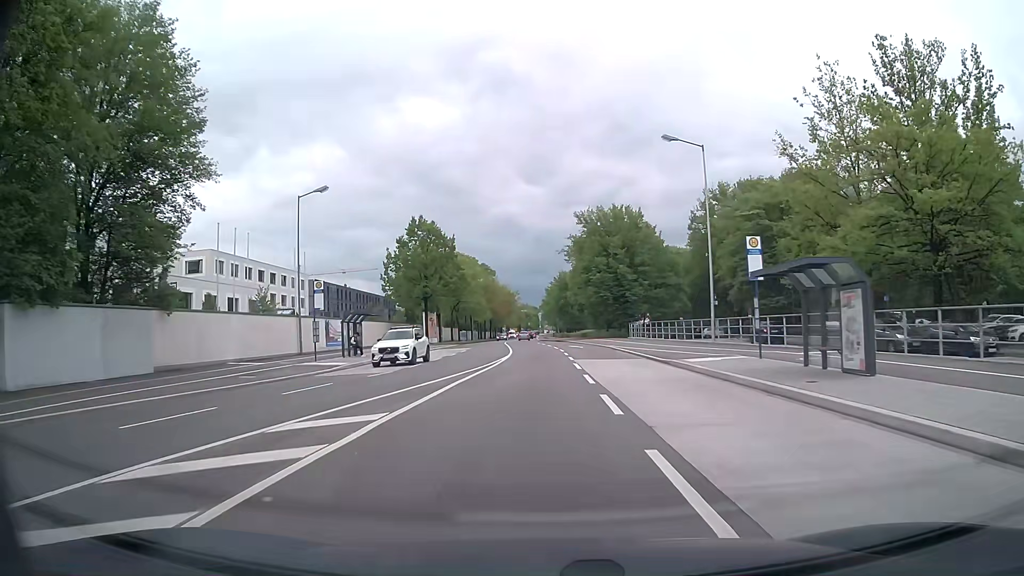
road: secondary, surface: asphalt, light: Day
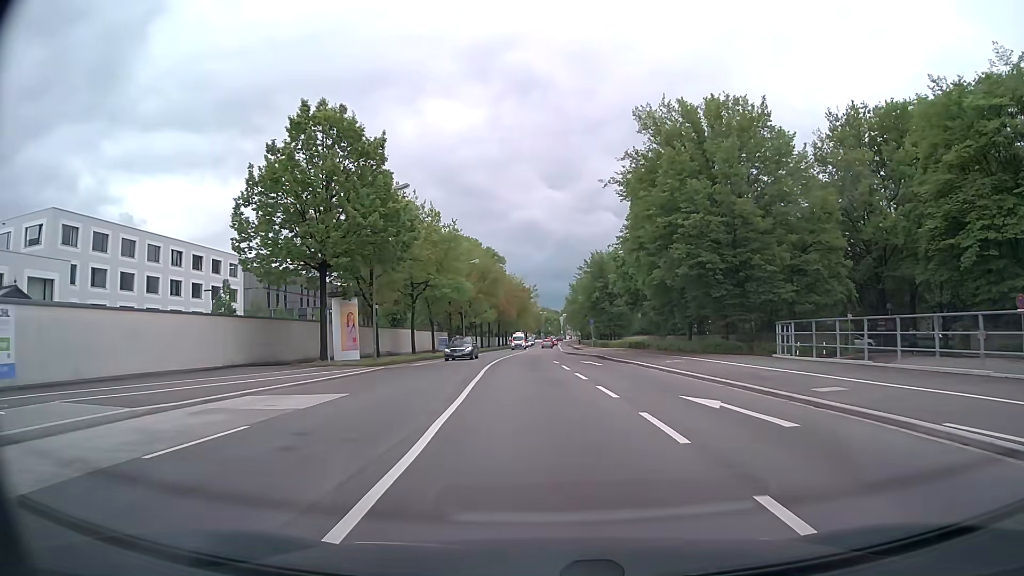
(-0.5, +38.3) m; -2°
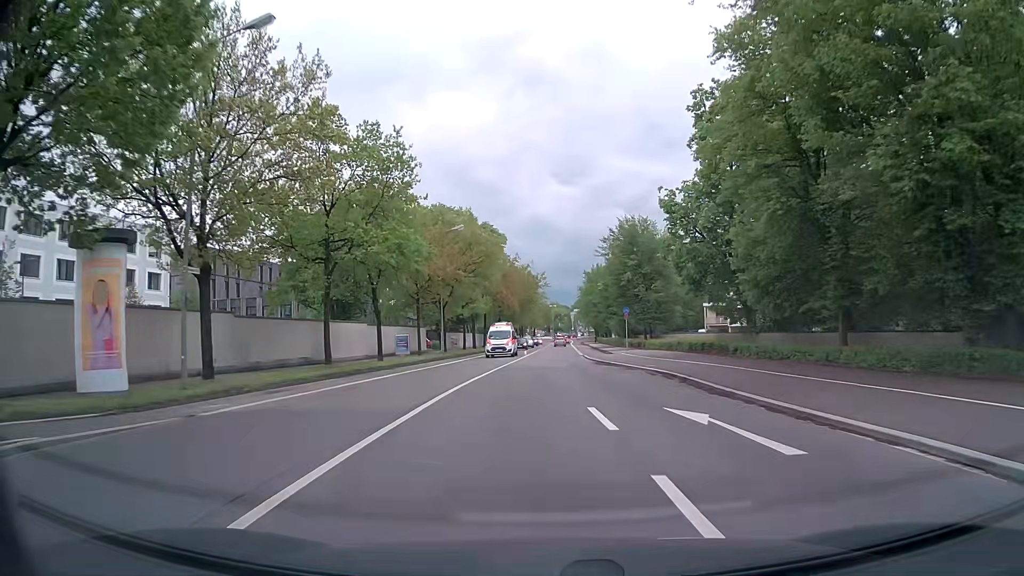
(-0.1, +23.0) m; -1°
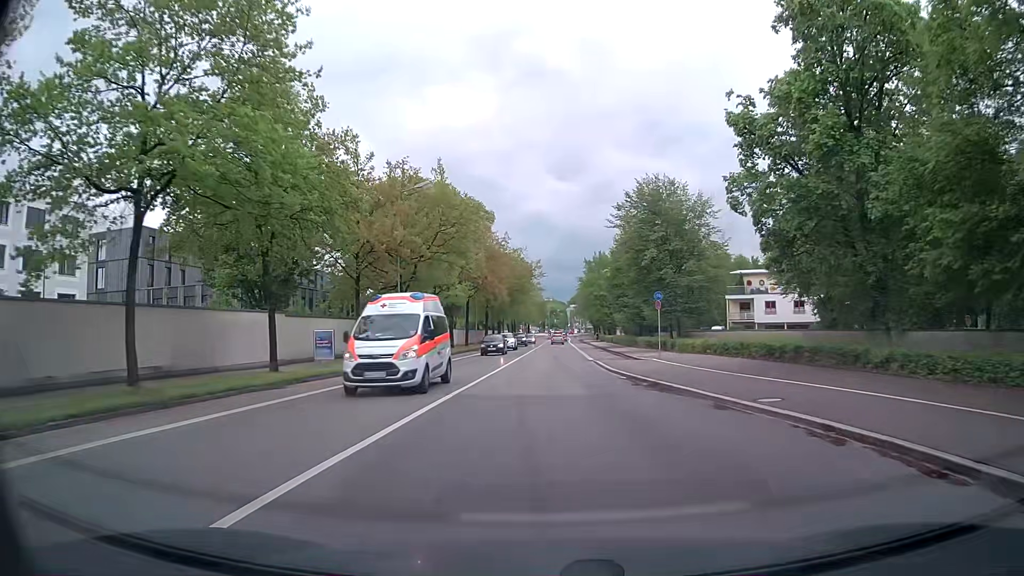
(0.0, +15.2) m; +1°
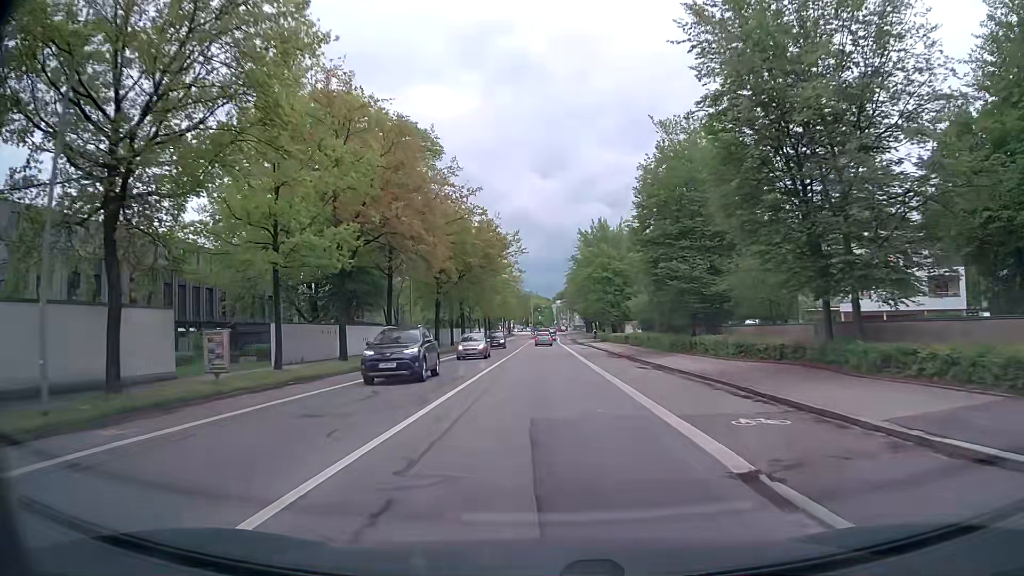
(+0.1, +30.2) m; +1°
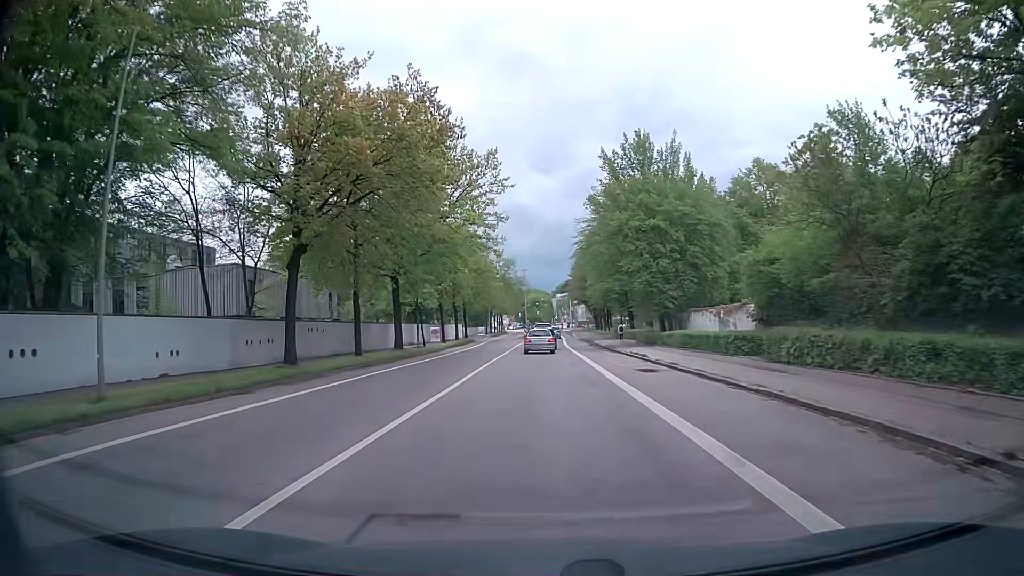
(+0.1, +35.4) m; 0°
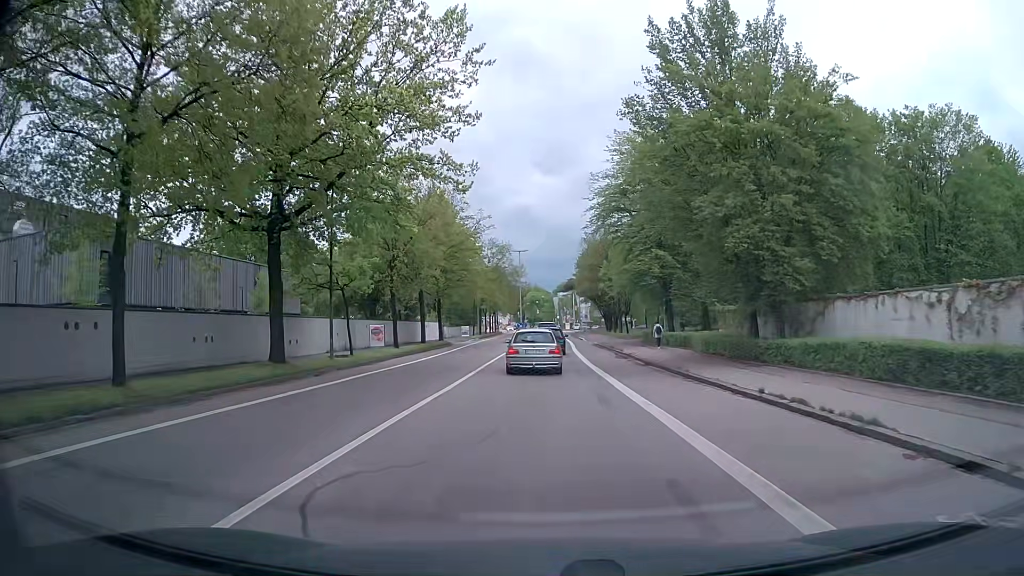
(-0.1, +21.0) m; 0°
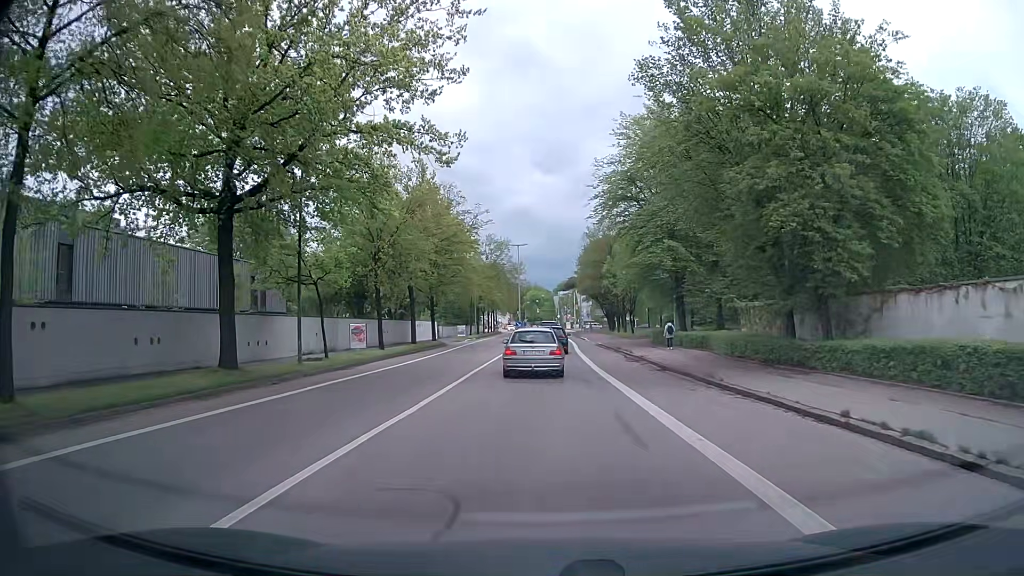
(0.0, +4.1) m; 0°
(0, +10) (0, +20) (0, +30) (0, +40) (+1, +50) (+1, +60) (+1, +70) (+1, +80) (+1, +90) (0, +100) m
